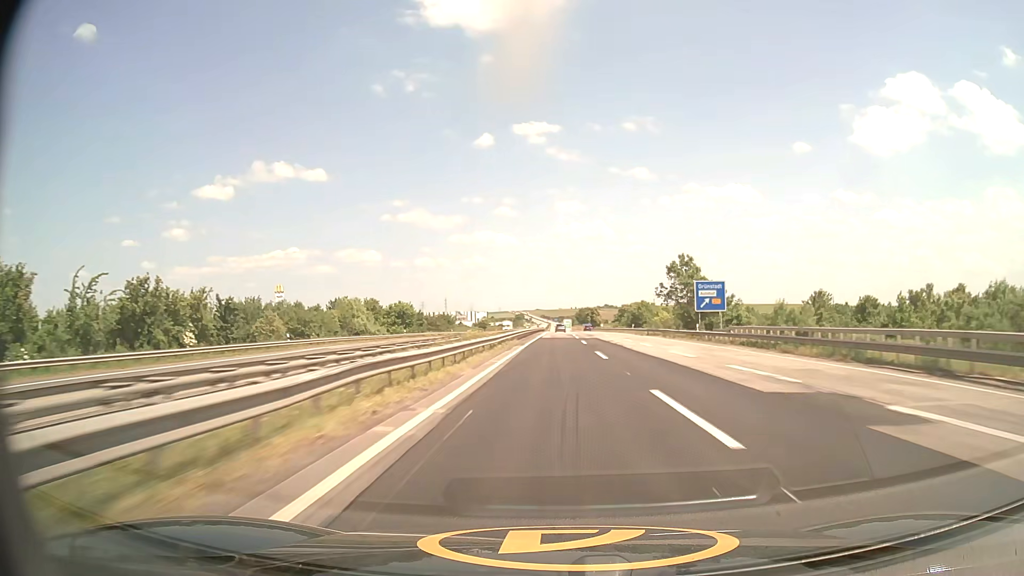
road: motorway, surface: asphalt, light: Day
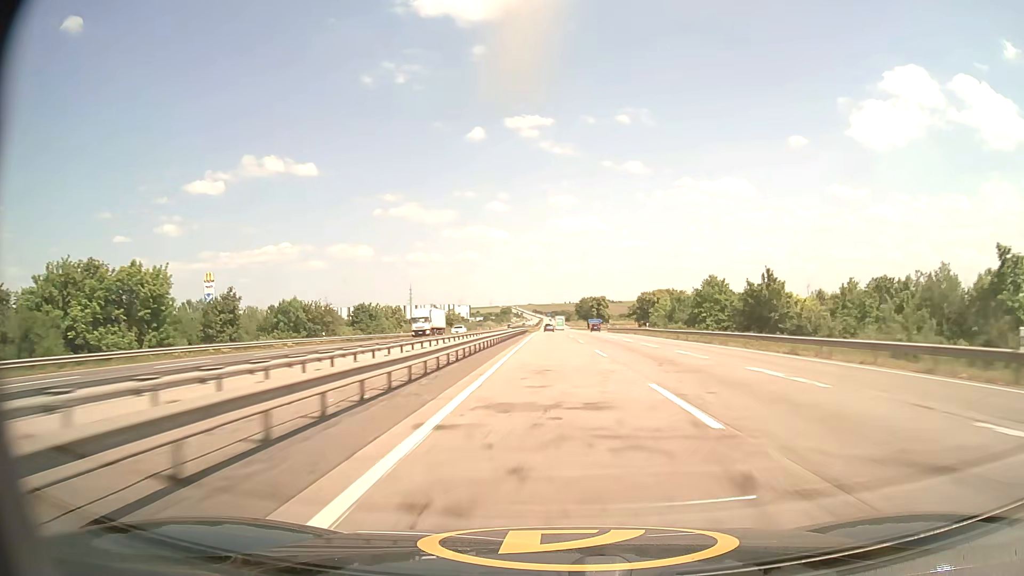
(+0.3, +84.7) m; +1°
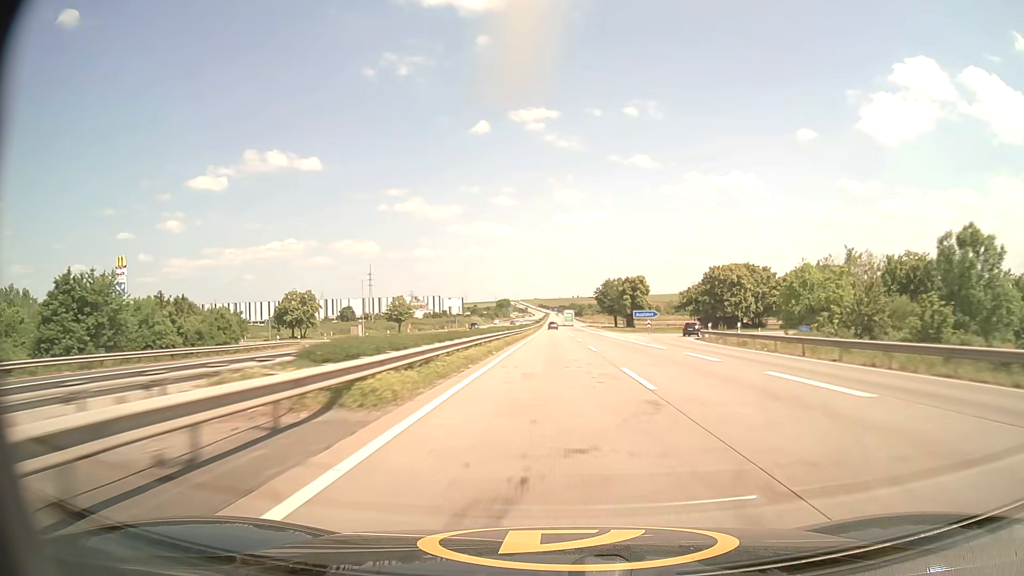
(-0.4, +85.1) m; -1°
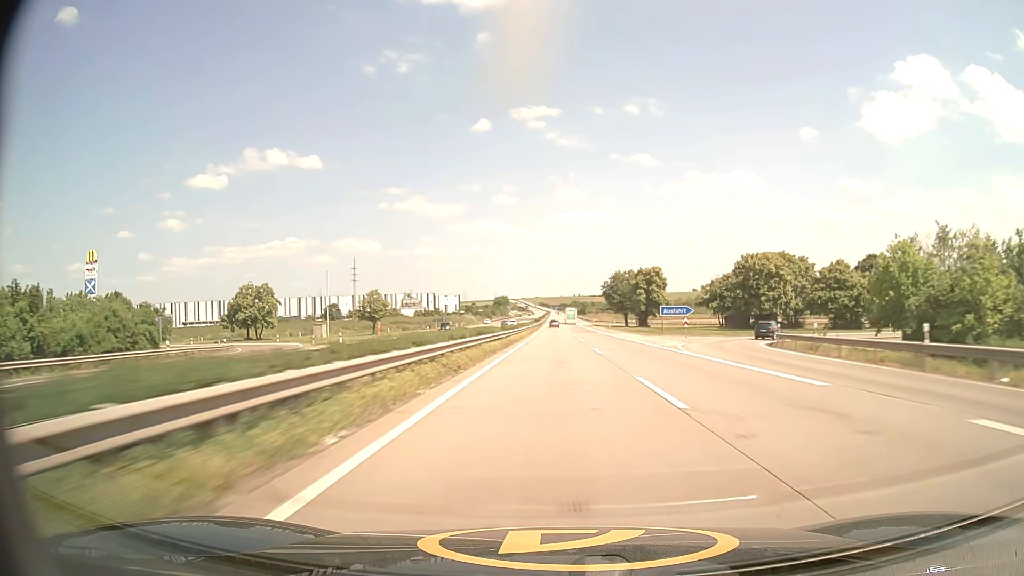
(0.0, +21.4) m; 0°
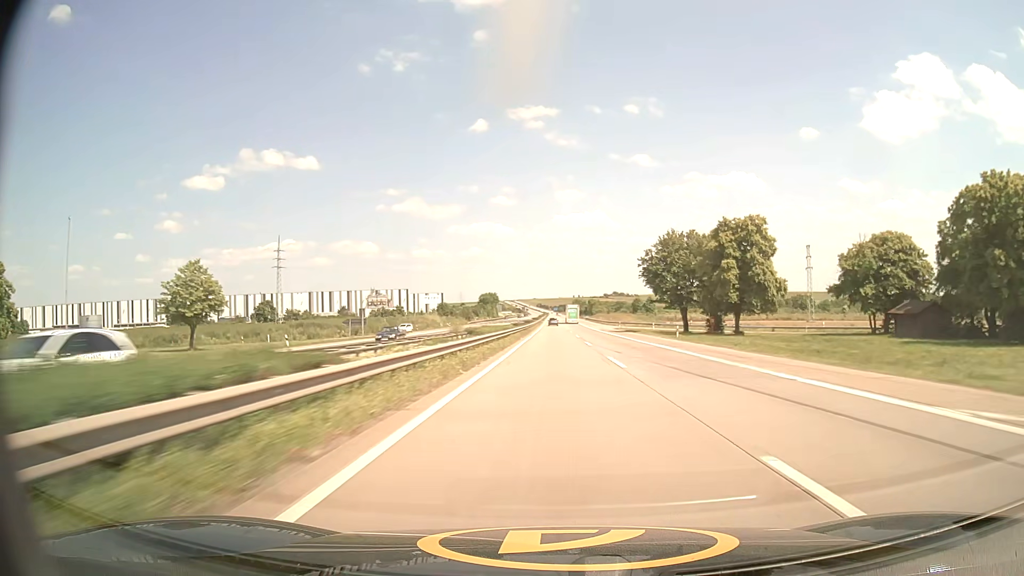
(0.0, +64.5) m; 0°
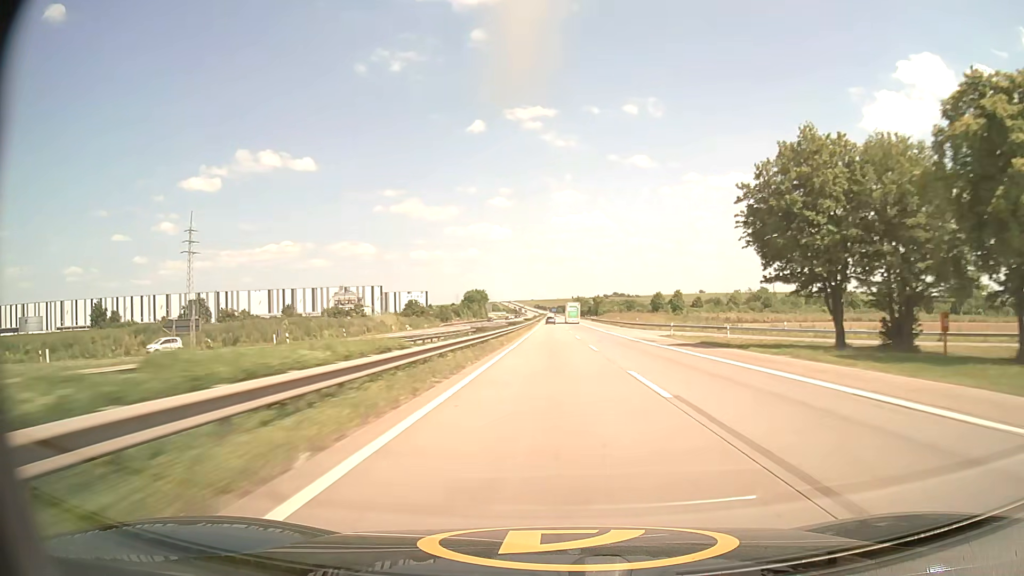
(+0.1, +43.2) m; 0°
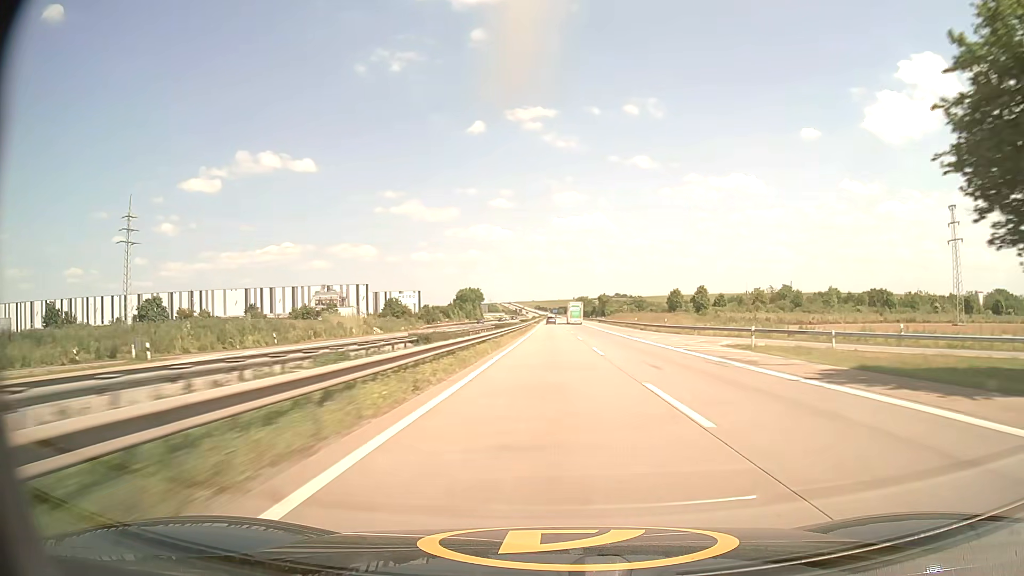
(0.0, +21.6) m; 0°
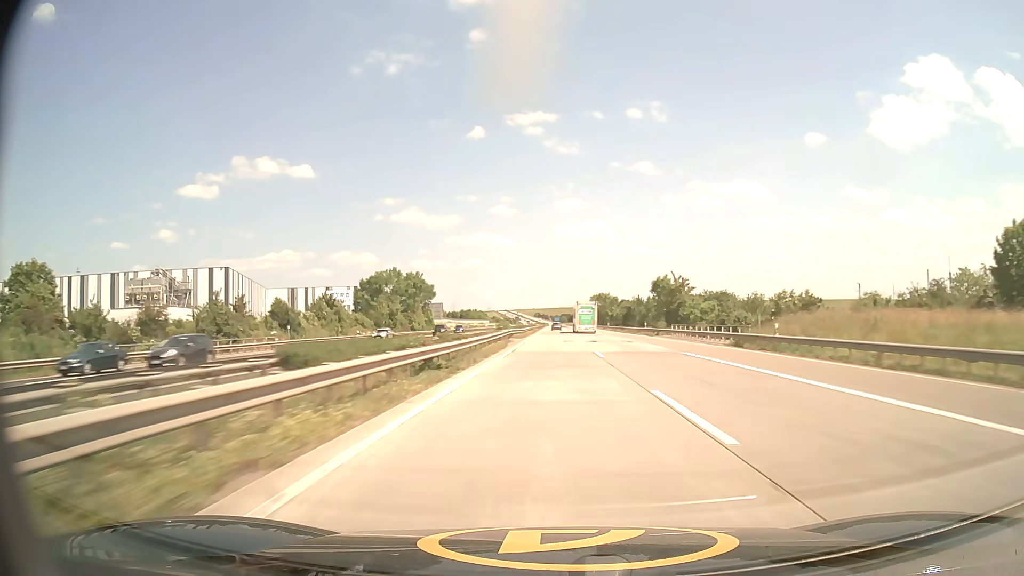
(0.0, +108.4) m; 0°
(0, +10) (0, +20) (0, +30) (0, +40) (0, +50) (0, +60) (0, +70) (0, +80) (0, +90) (0, +100) m
